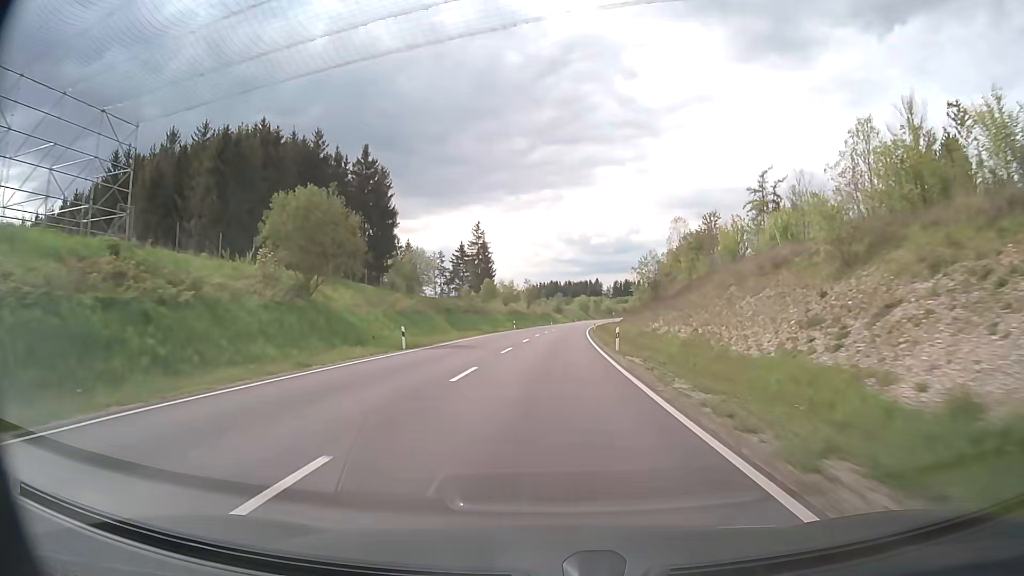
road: primary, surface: asphalt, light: Day
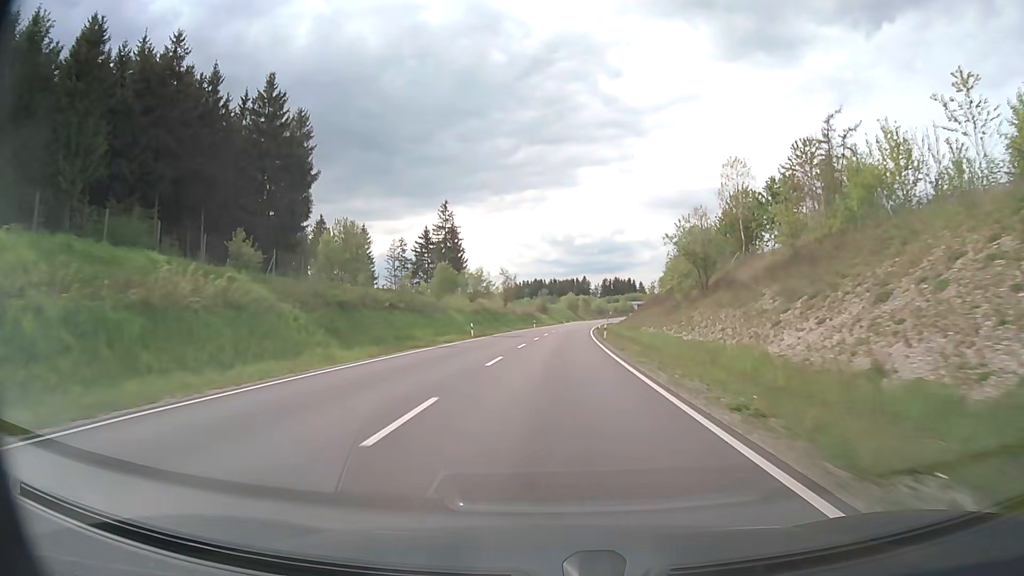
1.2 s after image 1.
(+0.5, +31.5) m; +2°
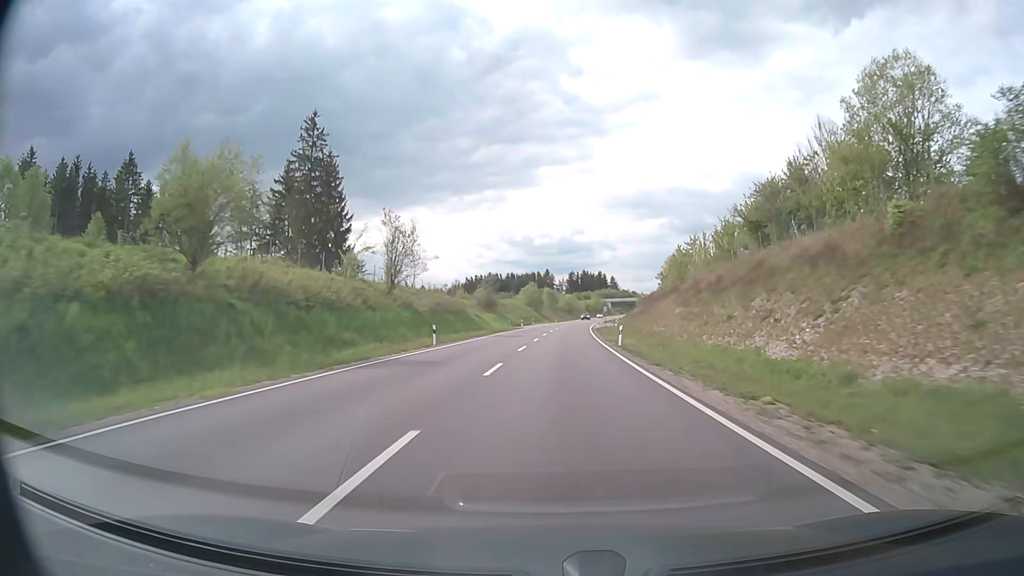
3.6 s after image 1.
(+1.7, +63.6) m; +3°
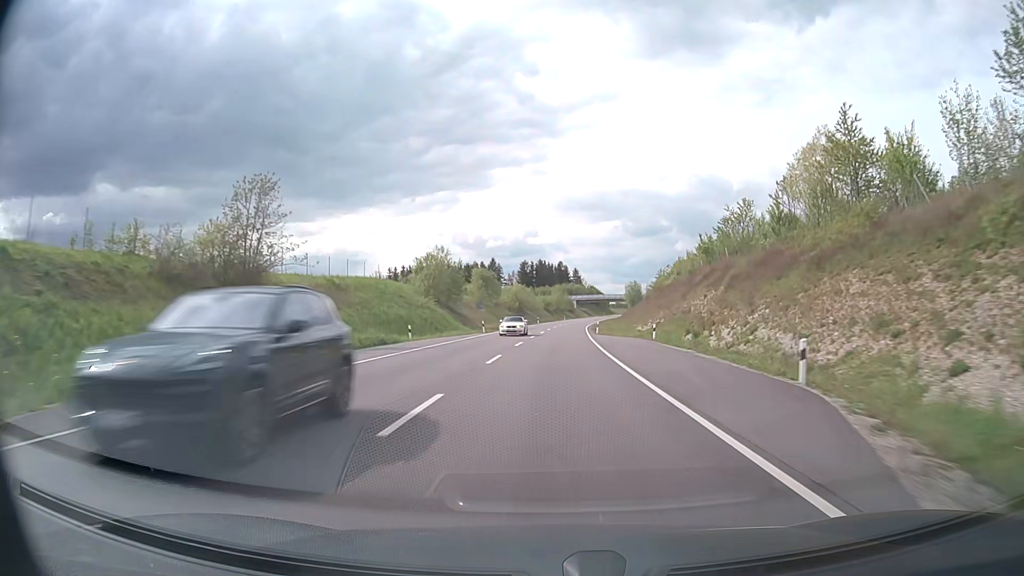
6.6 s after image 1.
(+3.2, +80.7) m; +4°
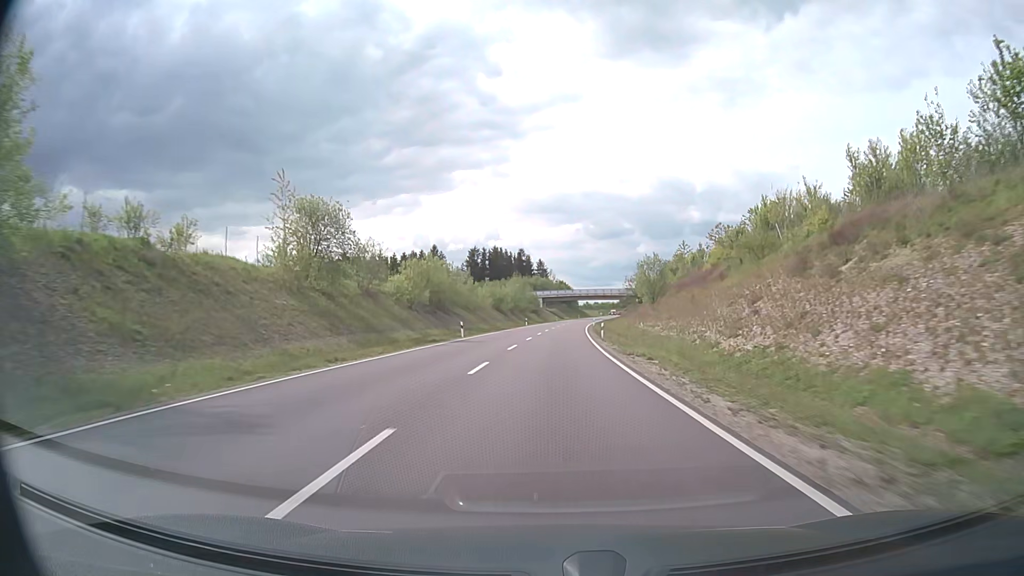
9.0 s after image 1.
(+1.5, +64.0) m; +3°
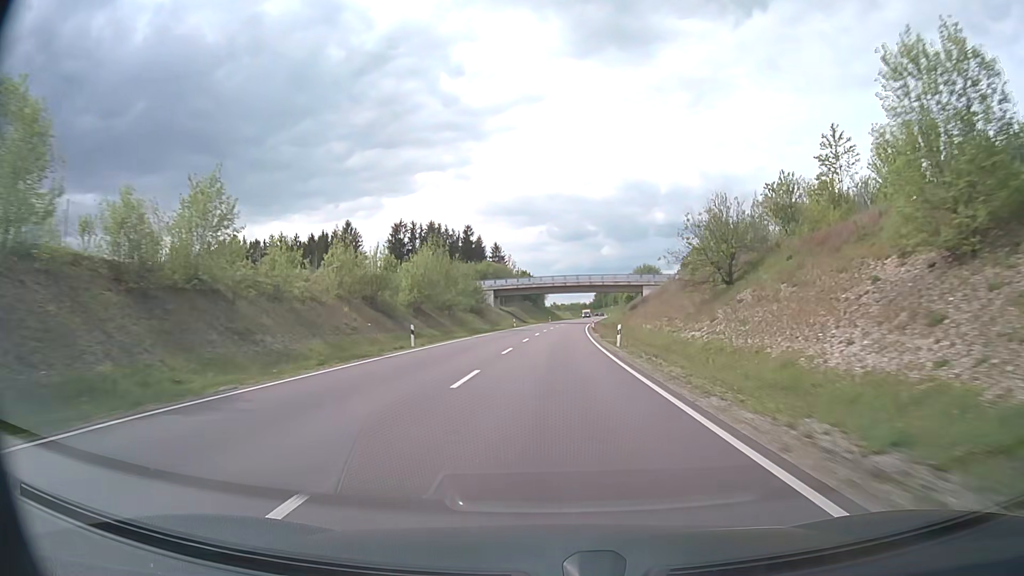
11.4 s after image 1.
(+1.6, +63.5) m; +3°
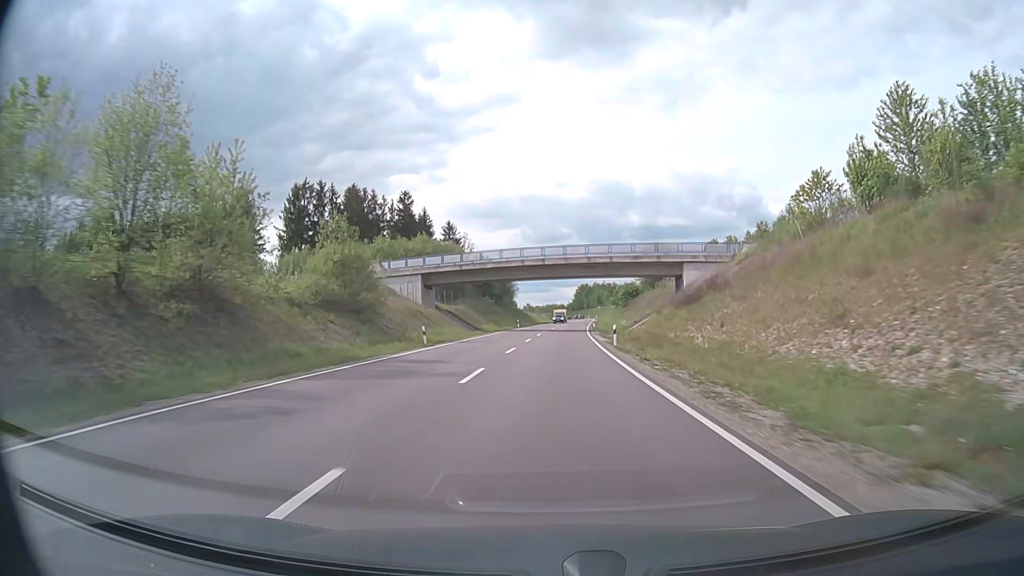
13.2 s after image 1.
(+0.9, +47.4) m; +2°
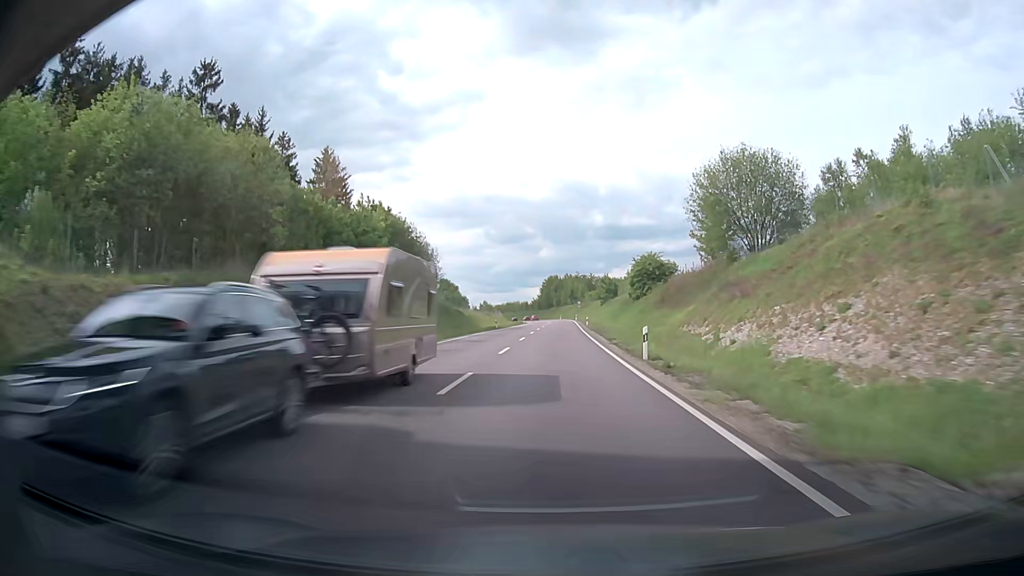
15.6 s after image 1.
(+1.6, +62.9) m; +3°
(0, +10) (0, +20) (0, +30) (+1, +40) (+1, +50) (+1, +60) (+2, +70) (+2, +80) (+3, +90) (+3, +100) m
